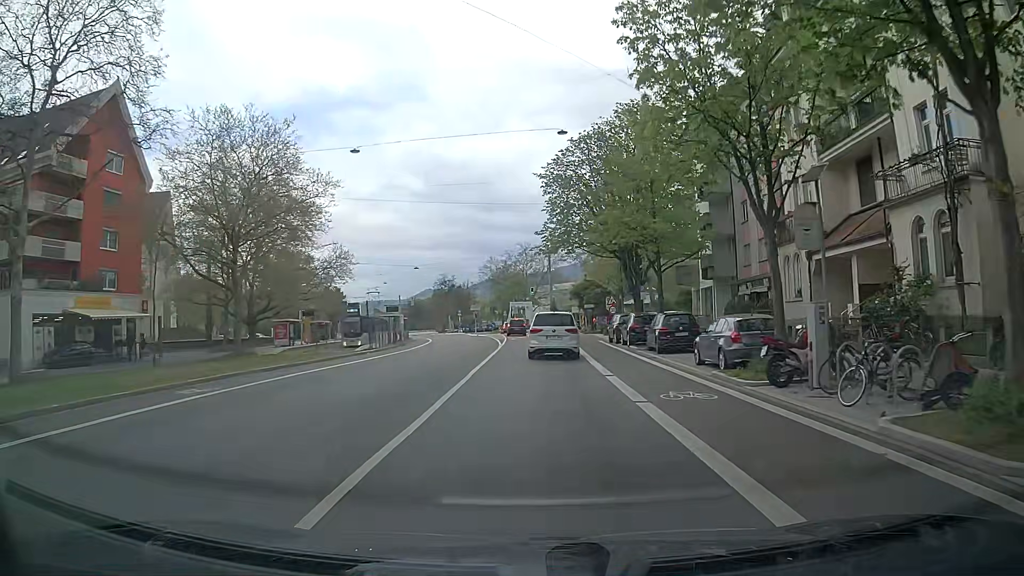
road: secondary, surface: asphalt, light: Day
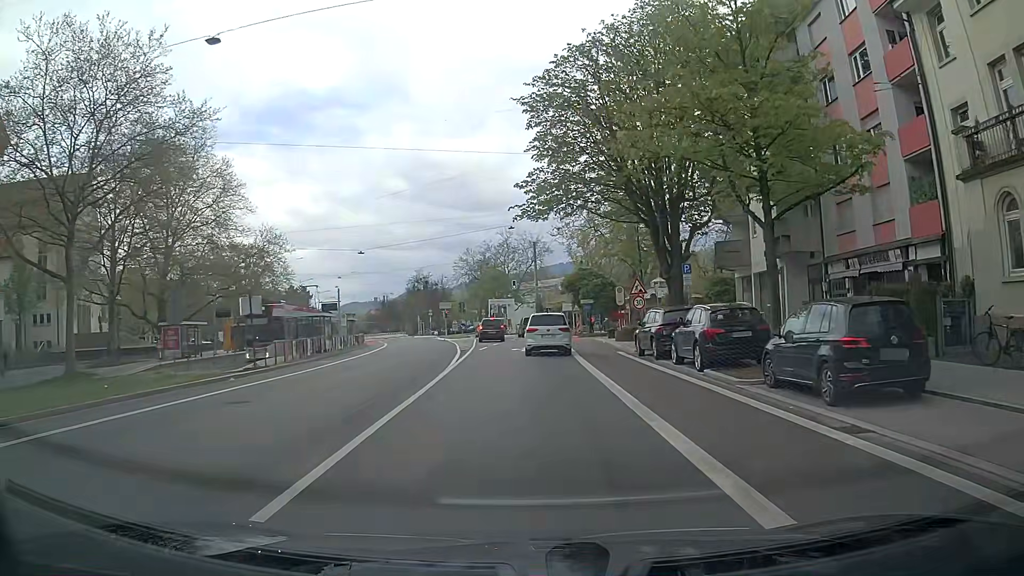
(-0.1, +16.4) m; +1°
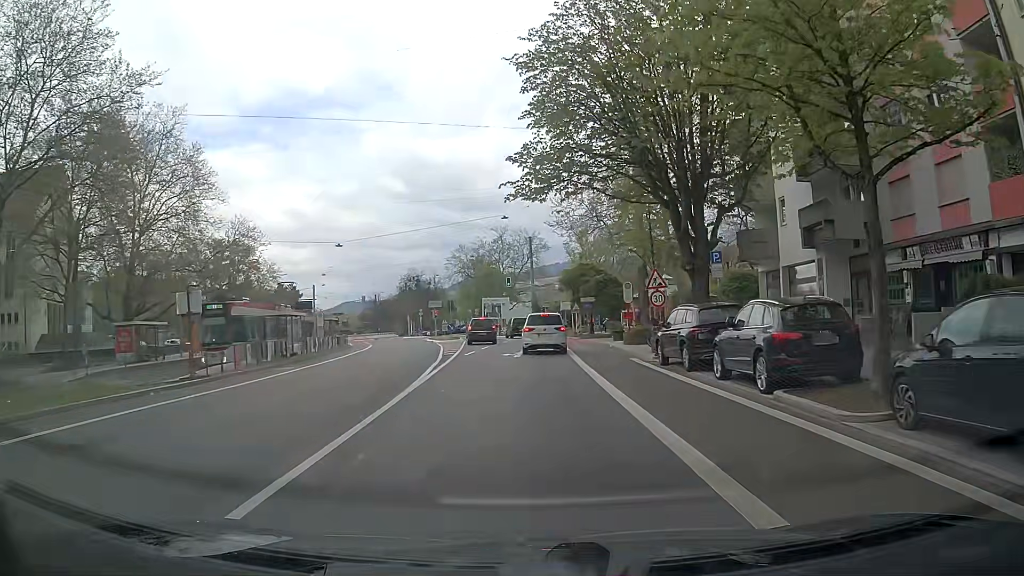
(0.0, +5.0) m; 0°
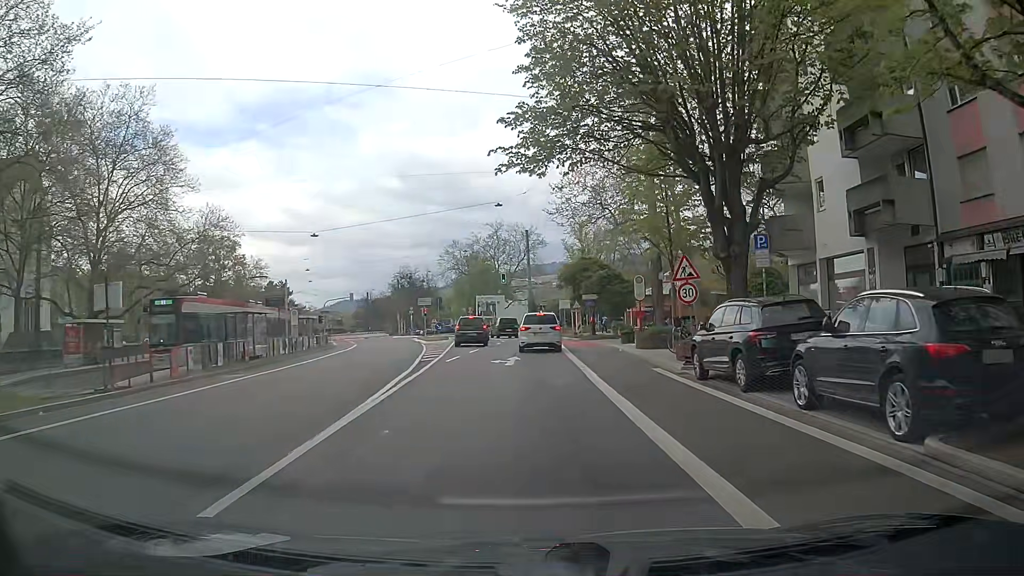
(0.0, +4.8) m; 0°
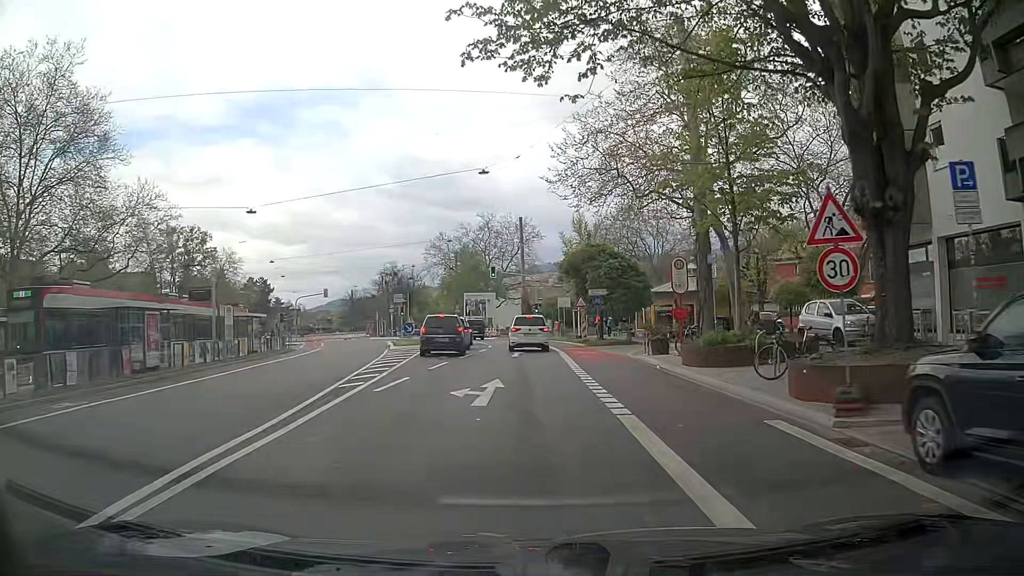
(+0.1, +9.5) m; +2°
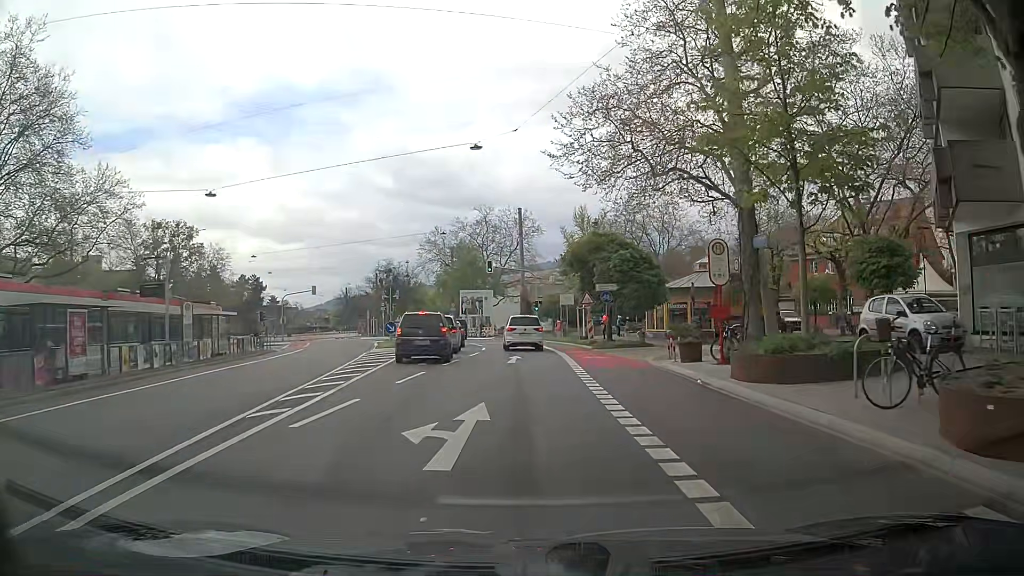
(-0.1, +4.6) m; 0°
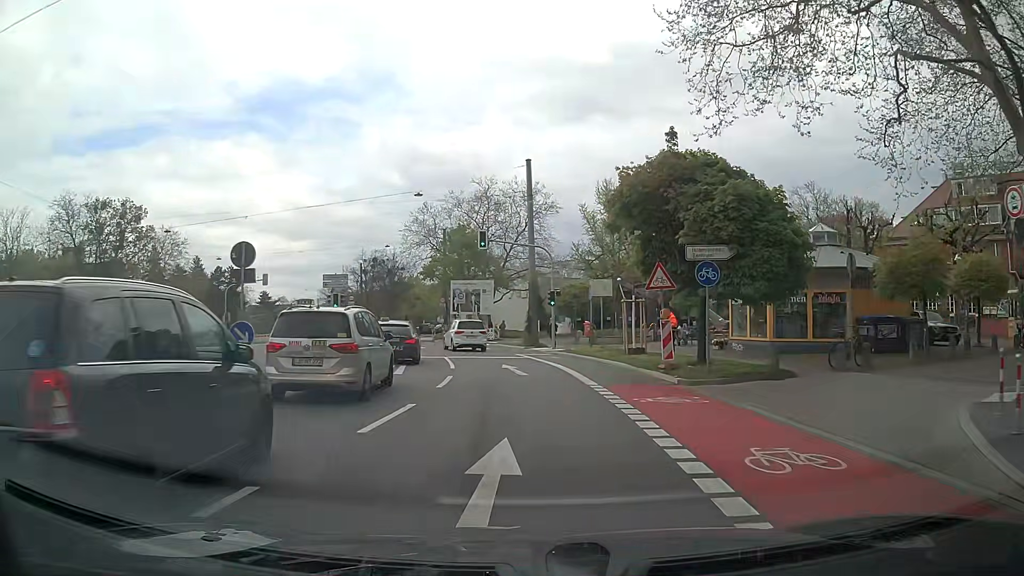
(-0.3, +18.0) m; -1°
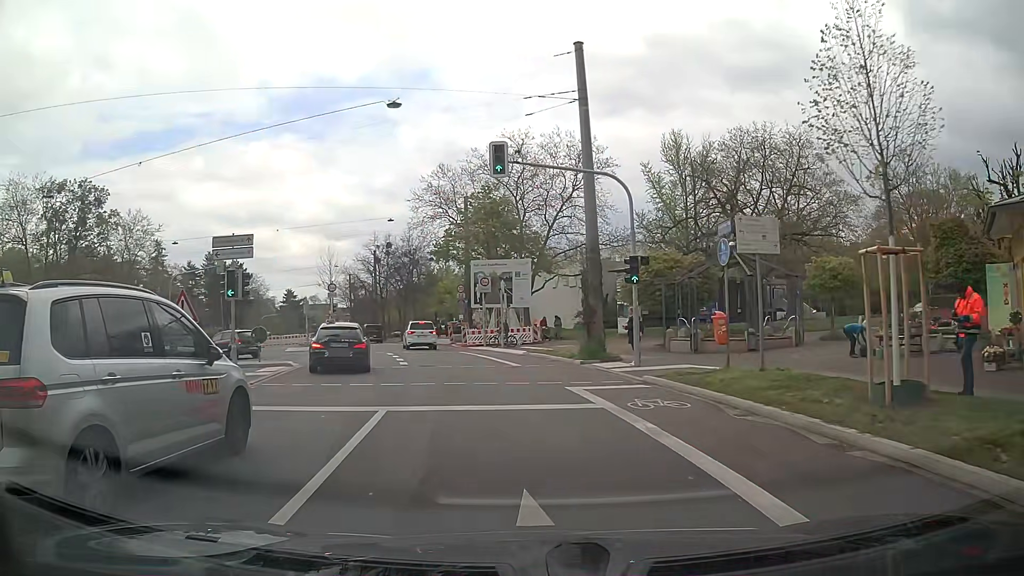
(-0.6, +17.5) m; -3°
(-1, +10) (-2, +20) (-4, +30) (-7, +39) (-10, +49) (-14, +58) (-17, +68) (-20, +77) (-24, +86) (-28, +96) m
